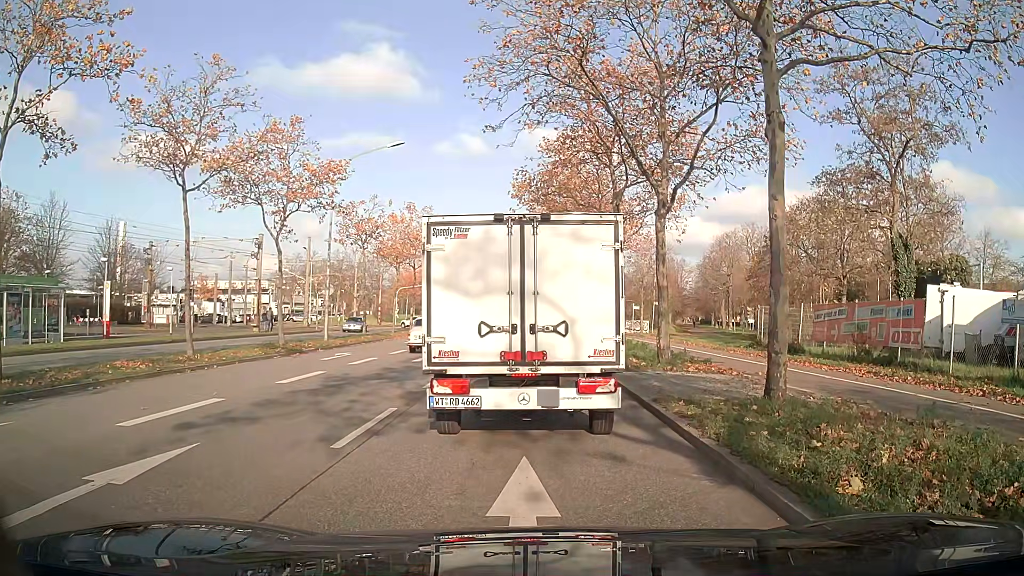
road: primary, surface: asphalt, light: Day
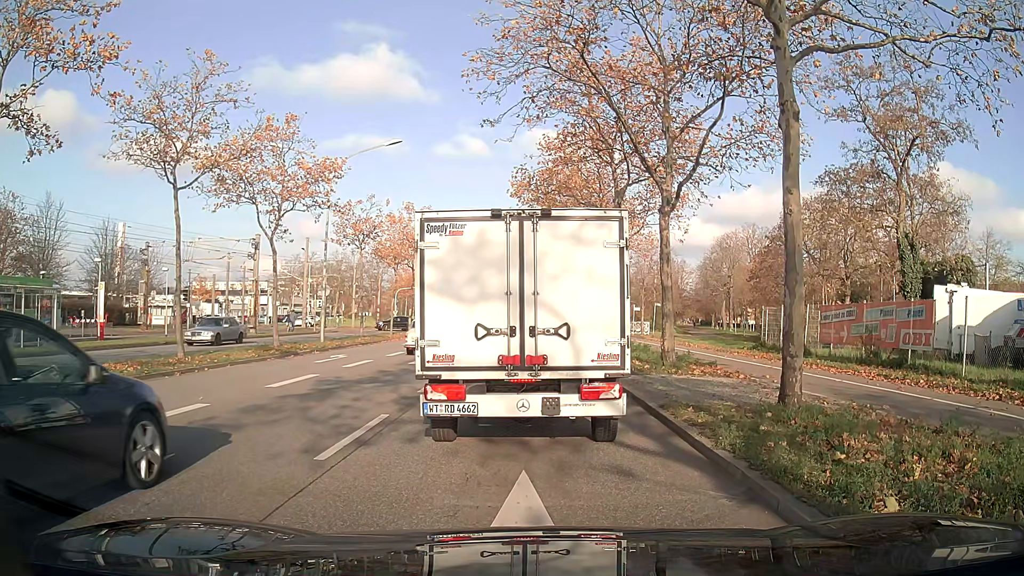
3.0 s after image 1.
(0.0, +0.6) m; 0°
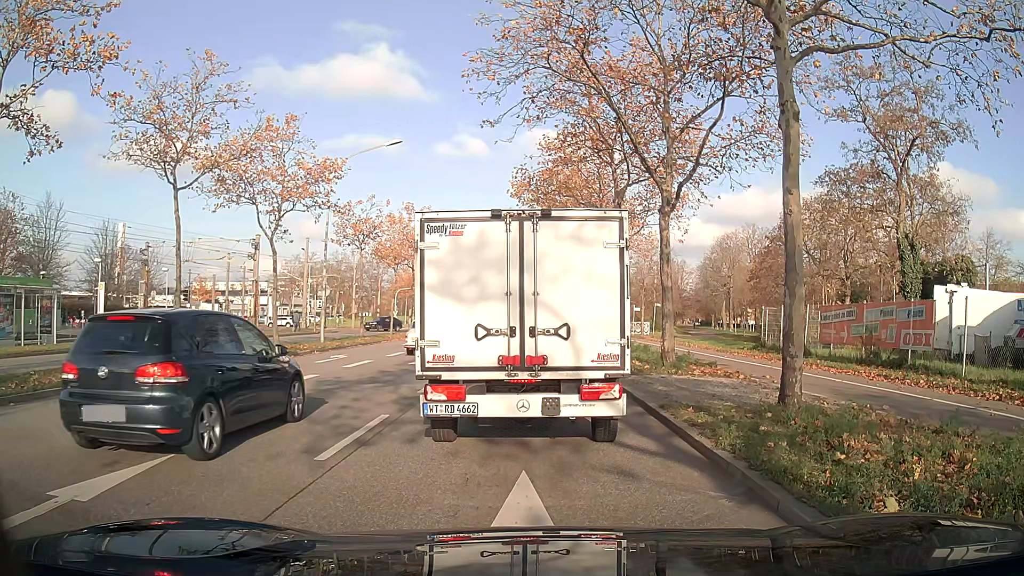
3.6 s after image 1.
(0.0, 0.0) m; 0°
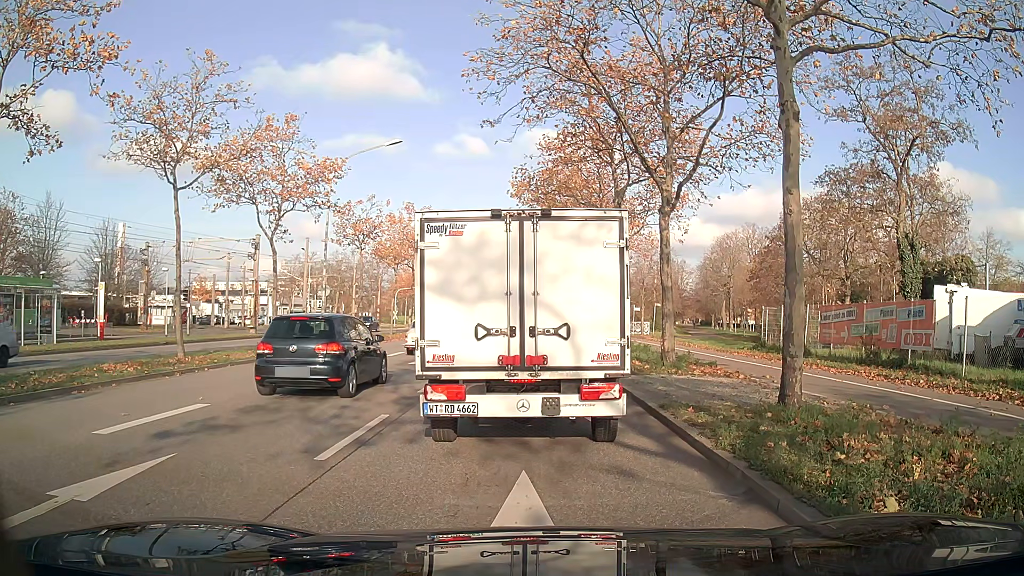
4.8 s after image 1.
(0.0, 0.0) m; 0°
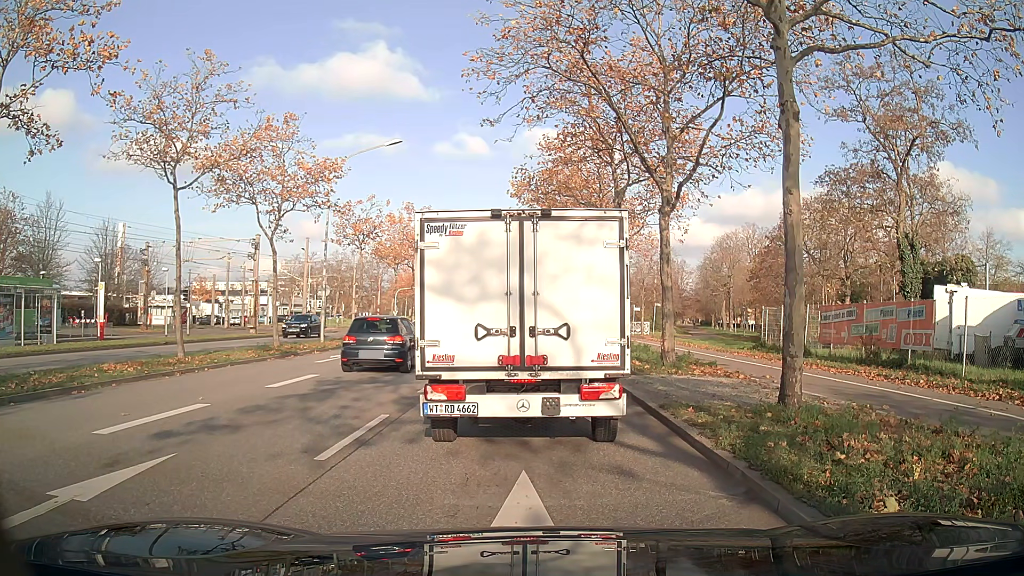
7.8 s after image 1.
(0.0, 0.0) m; 0°
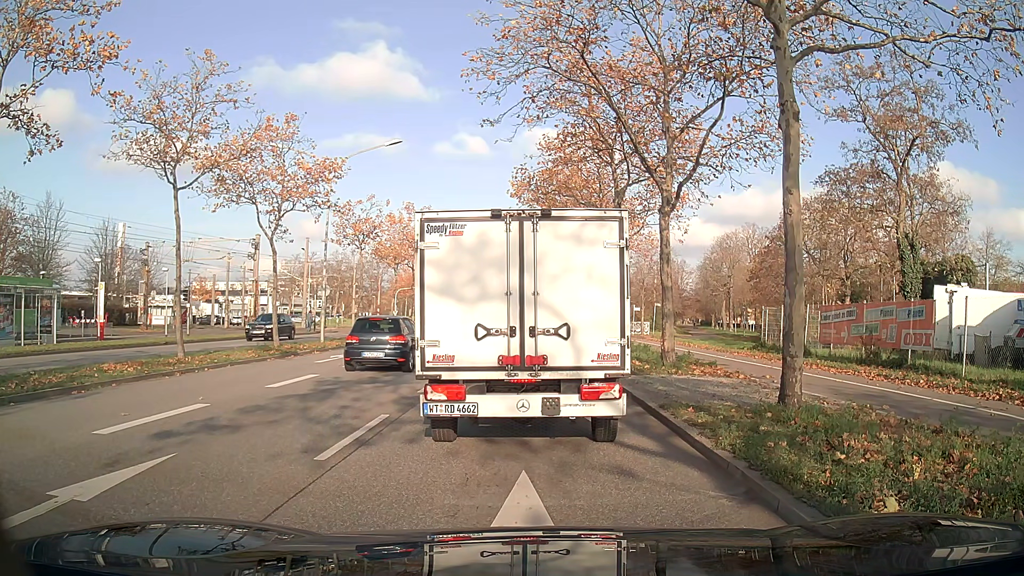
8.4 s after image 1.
(0.0, 0.0) m; 0°
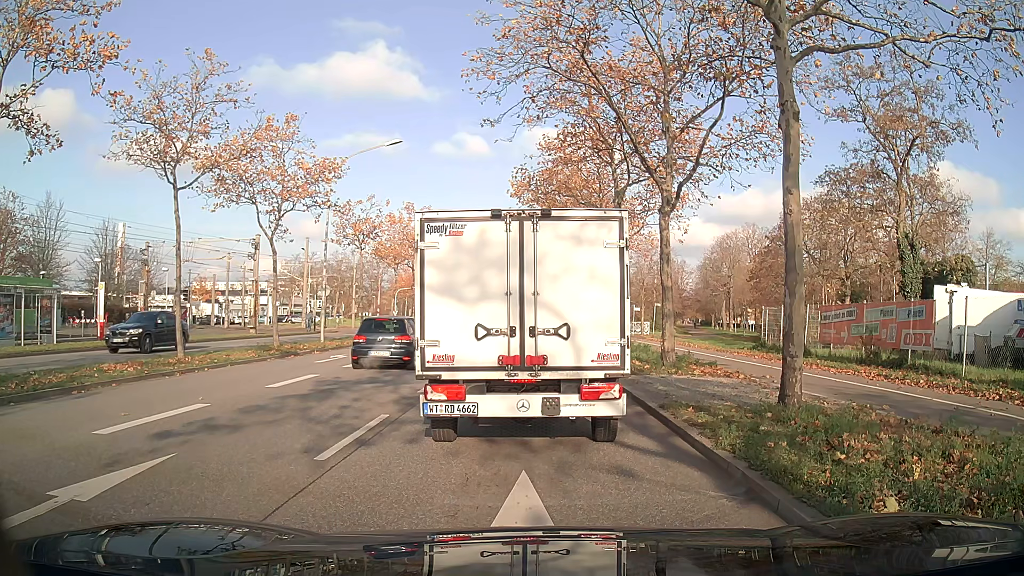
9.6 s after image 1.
(0.0, 0.0) m; 0°
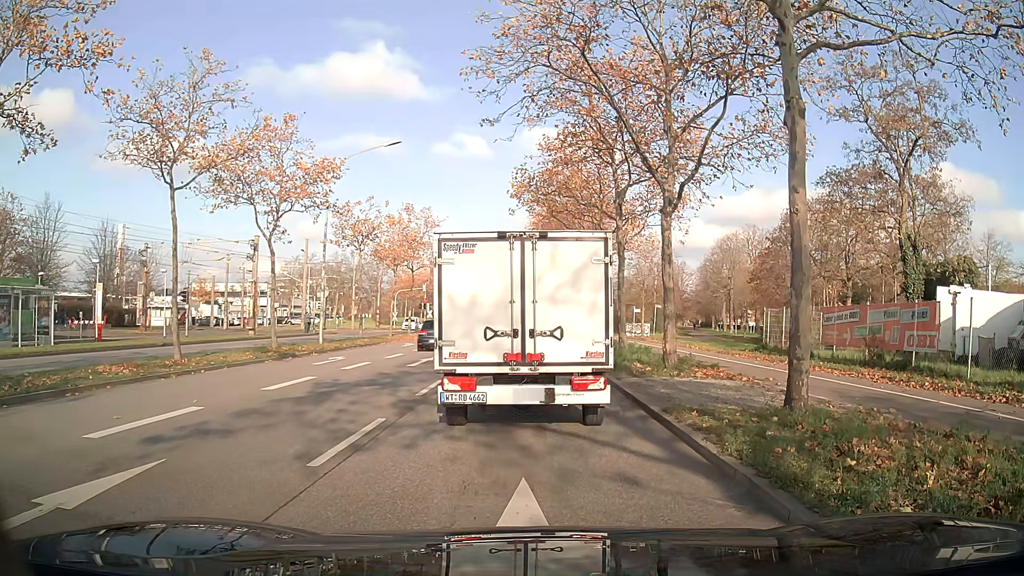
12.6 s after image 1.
(0.0, +0.2) m; 0°
(0, +10) (0, +20) (0, +30) (+1, +40) (+1, +50) (+1, +60) (+1, +70) (+1, +80) (+1, +90) (+2, +100) m
